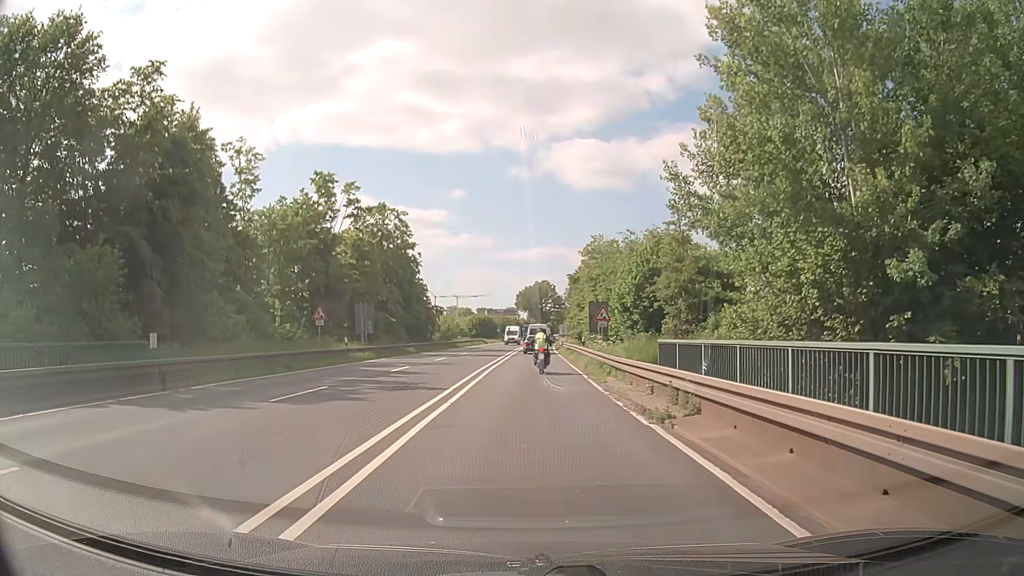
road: primary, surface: asphalt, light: Day
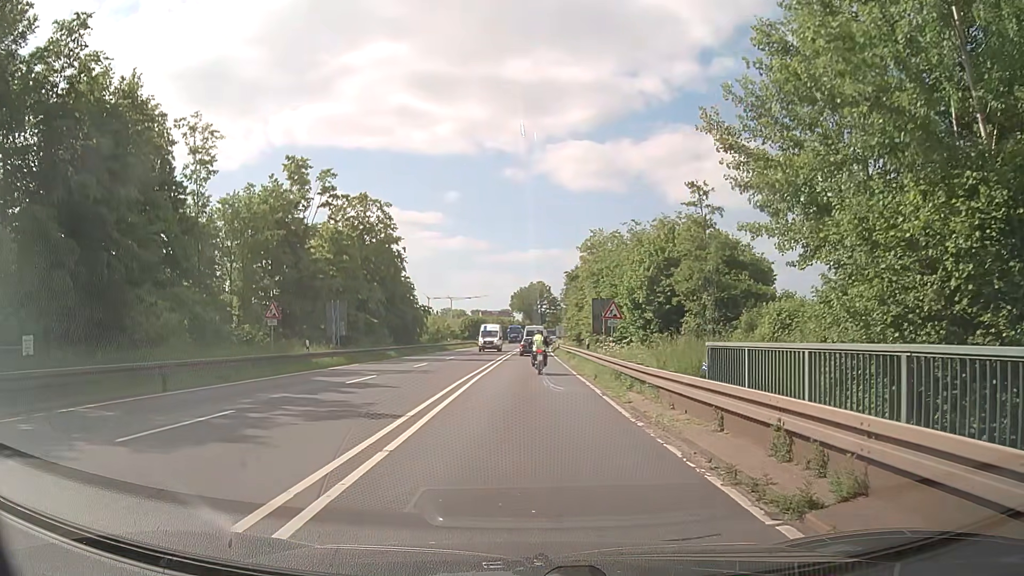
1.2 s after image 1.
(0.0, +5.7) m; 0°
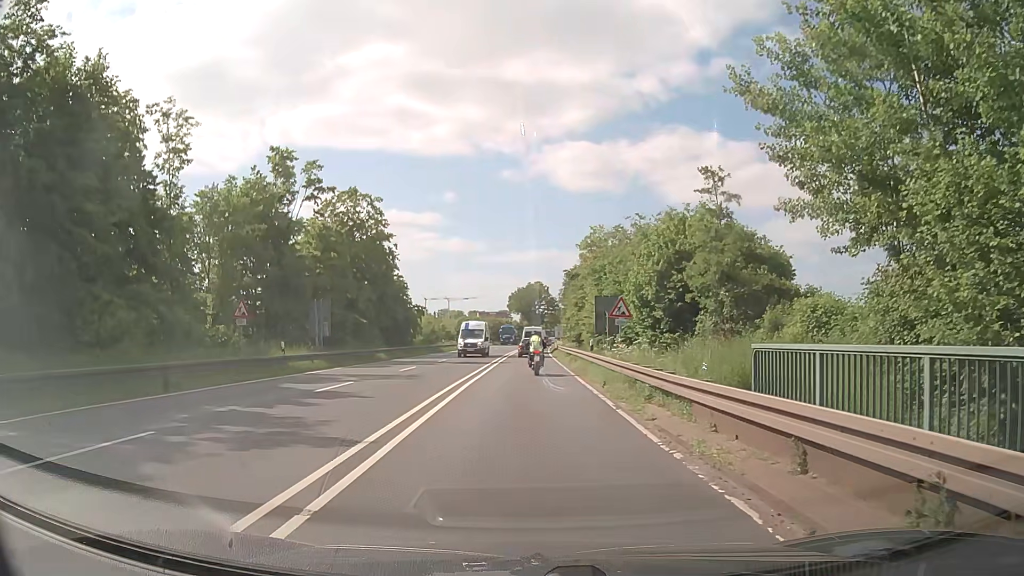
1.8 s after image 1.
(0.0, +2.9) m; 0°
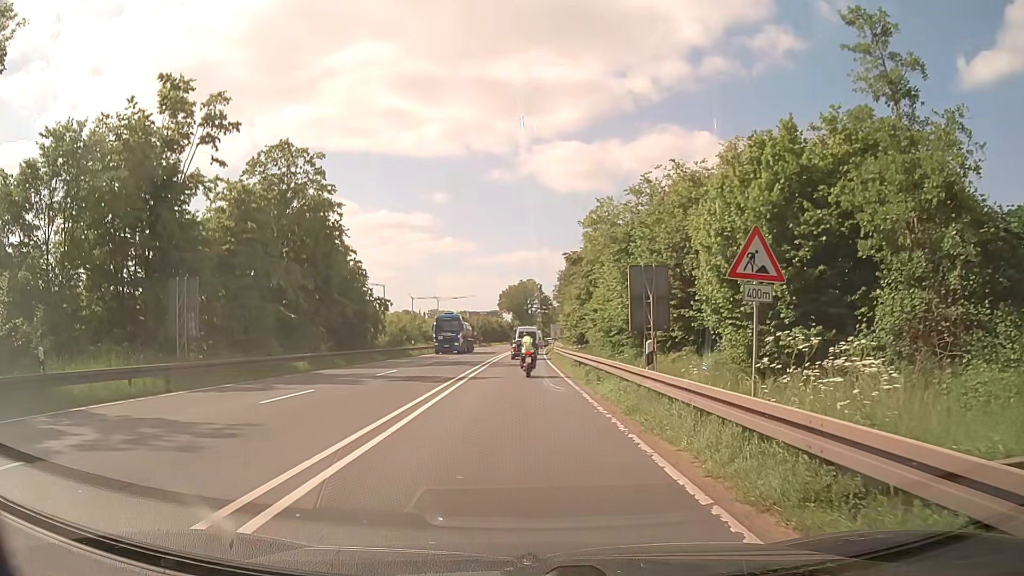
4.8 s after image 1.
(0.0, +15.0) m; +1°
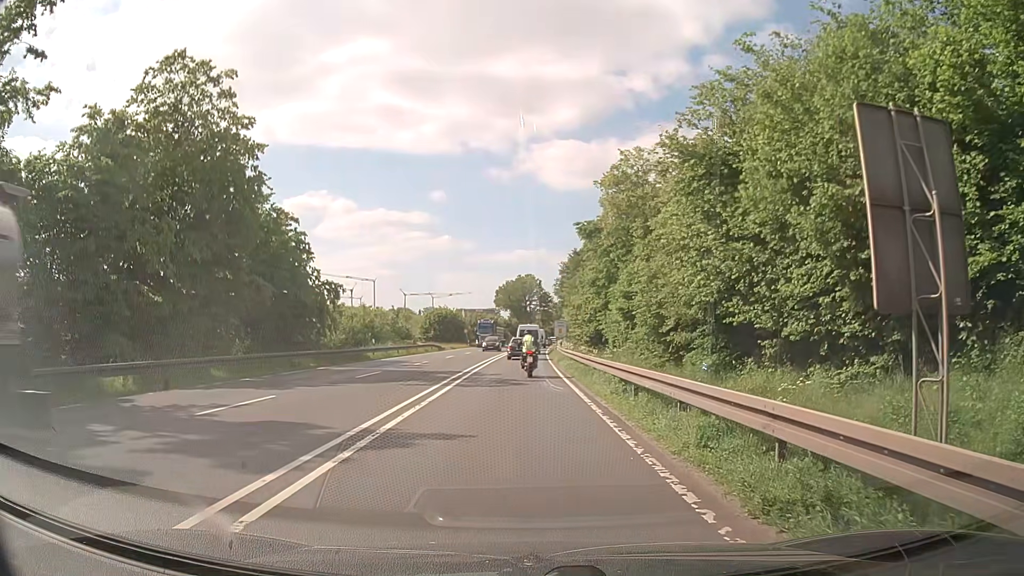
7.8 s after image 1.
(-0.1, +15.0) m; 0°
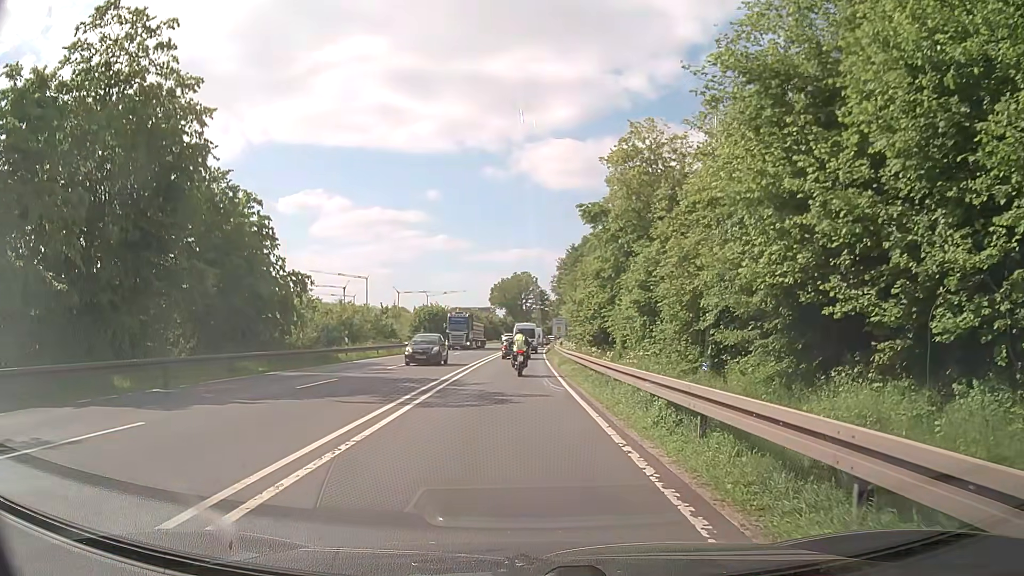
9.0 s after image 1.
(0.0, +5.8) m; 0°
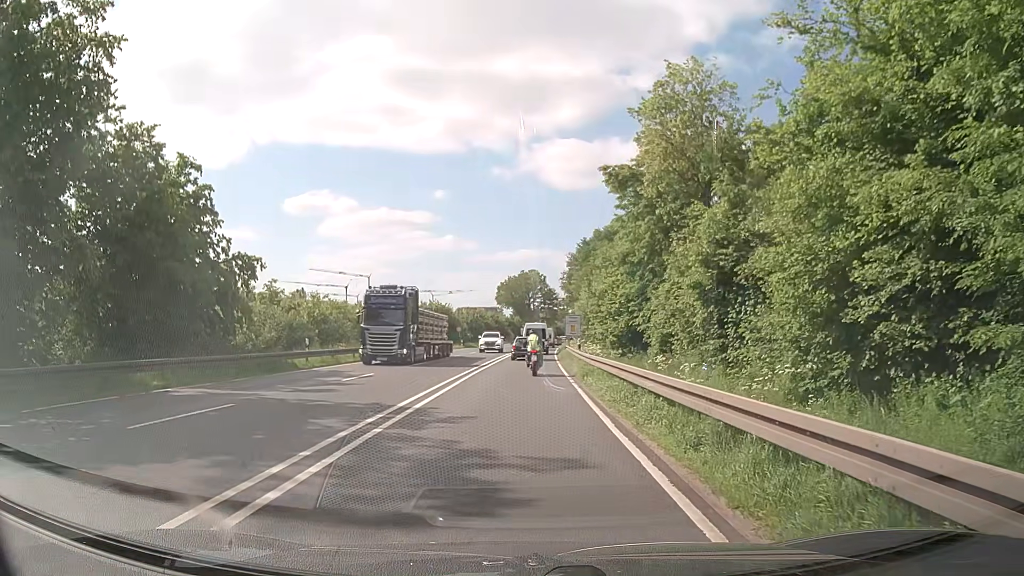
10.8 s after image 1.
(-0.2, +8.6) m; -1°
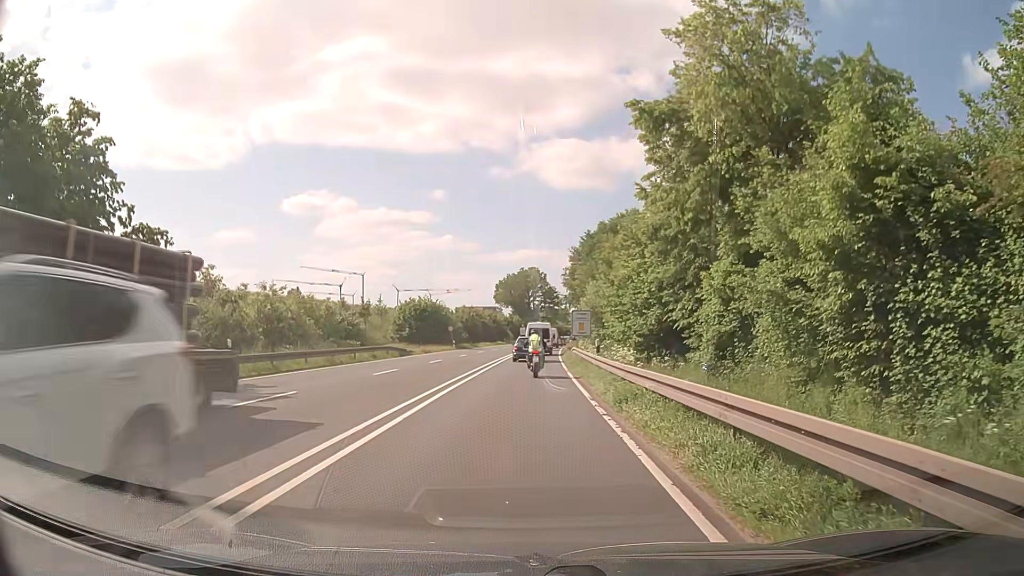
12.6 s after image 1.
(0.0, +8.6) m; 0°
(0, +10) (0, +20) (0, +30) (0, +40) (+1, +50) (+1, +60) (+2, +70) (+2, +80) (+3, +90) (+4, +100) m
